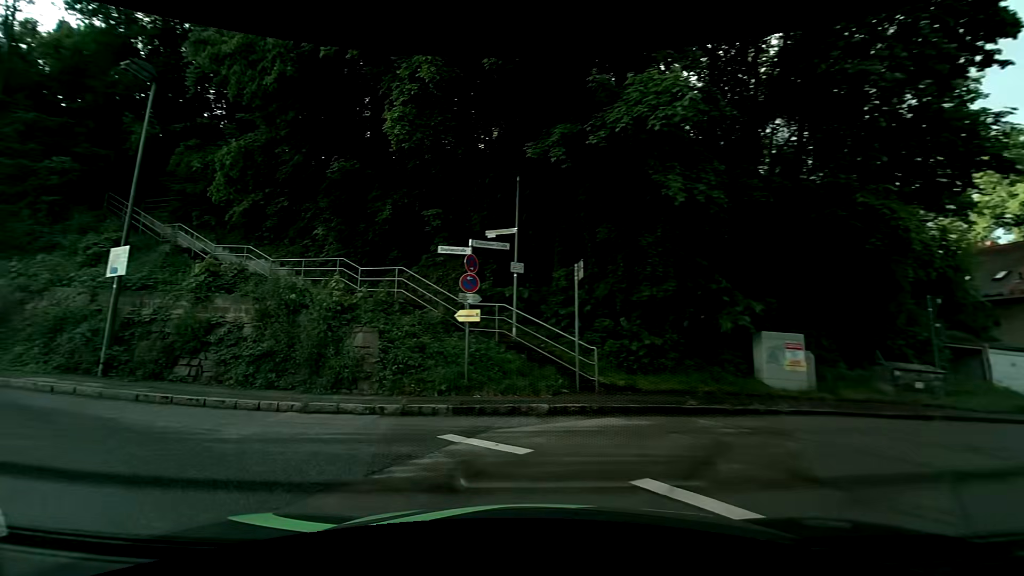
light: Day
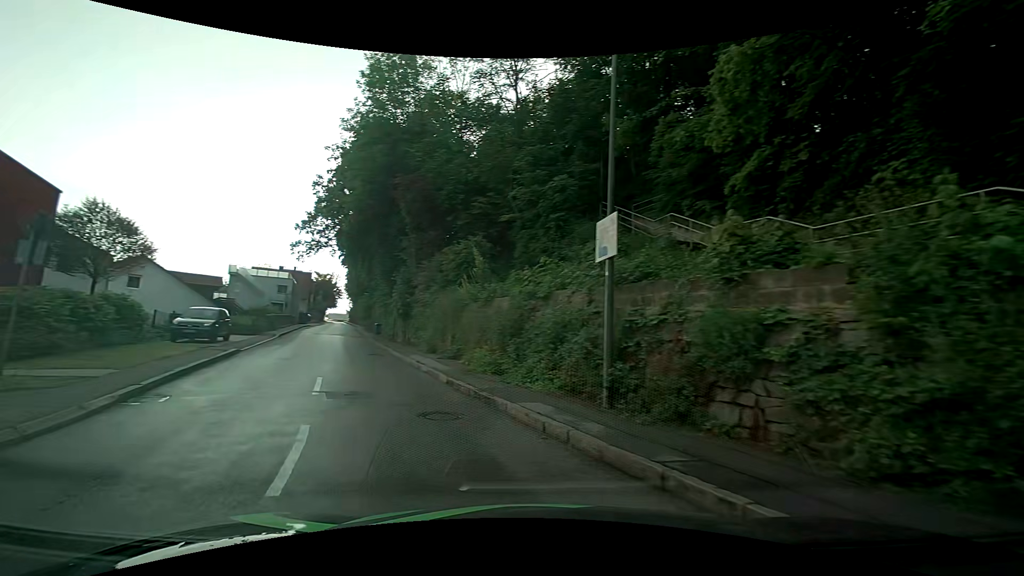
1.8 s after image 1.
(-3.0, +6.8) m; -50°
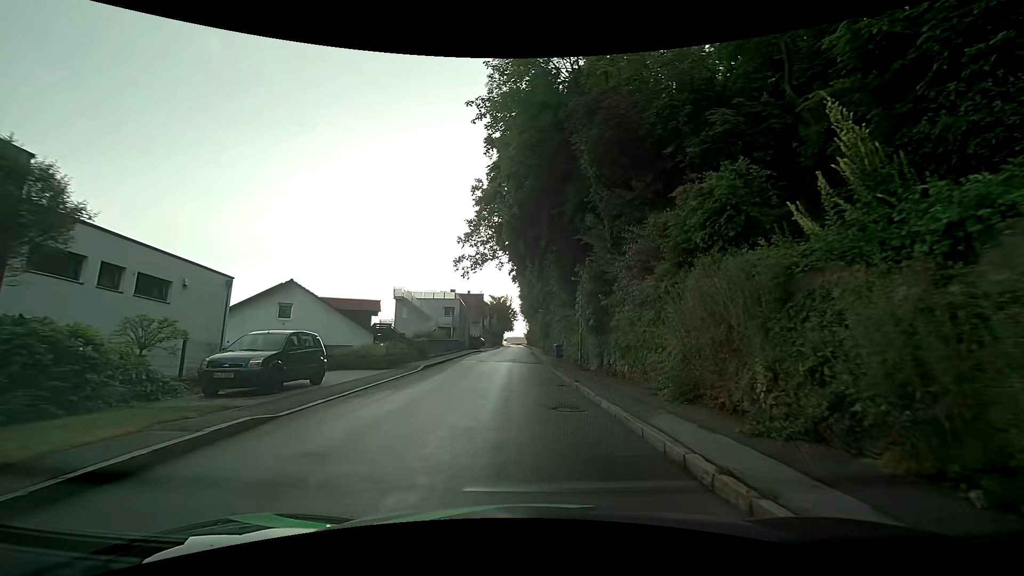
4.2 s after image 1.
(-3.2, +12.4) m; -19°
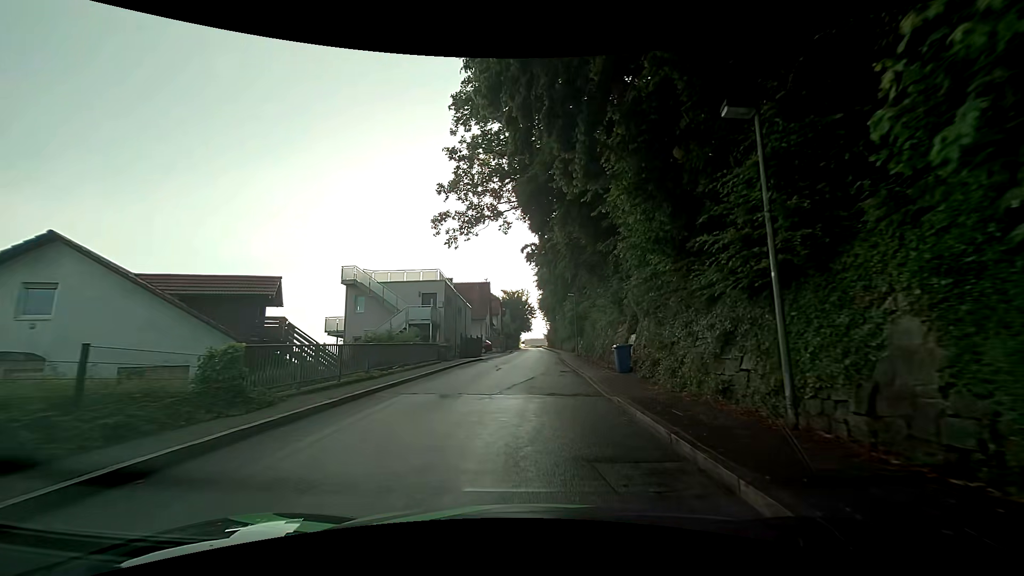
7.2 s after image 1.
(-0.8, +20.3) m; -2°
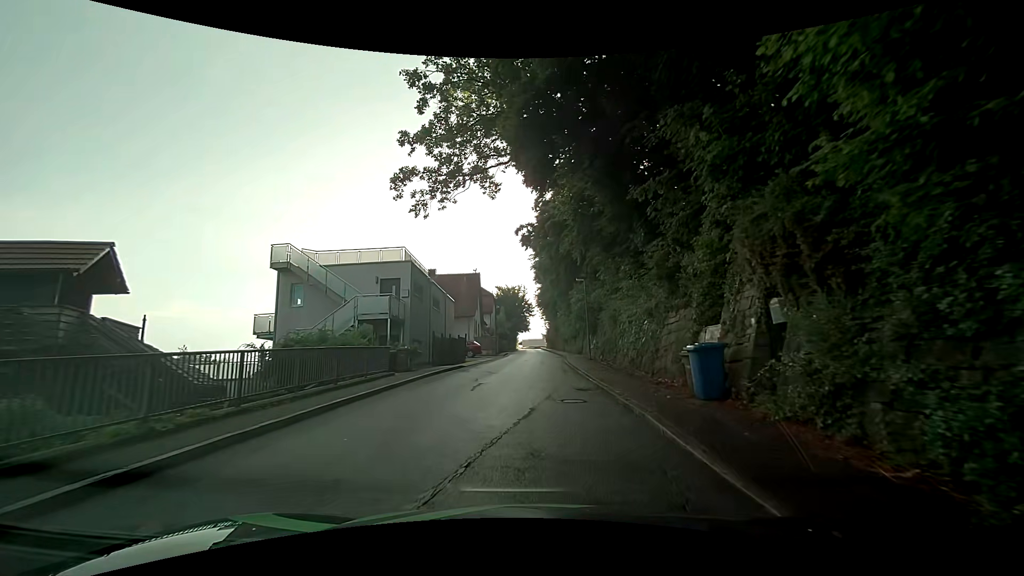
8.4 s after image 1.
(-0.1, +9.4) m; 0°
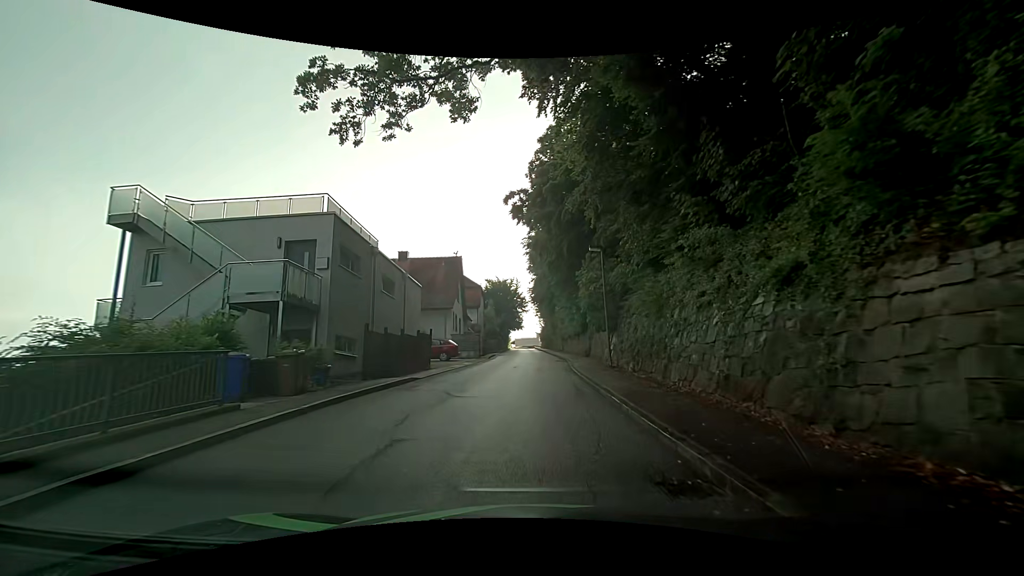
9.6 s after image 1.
(0.0, +9.8) m; +1°
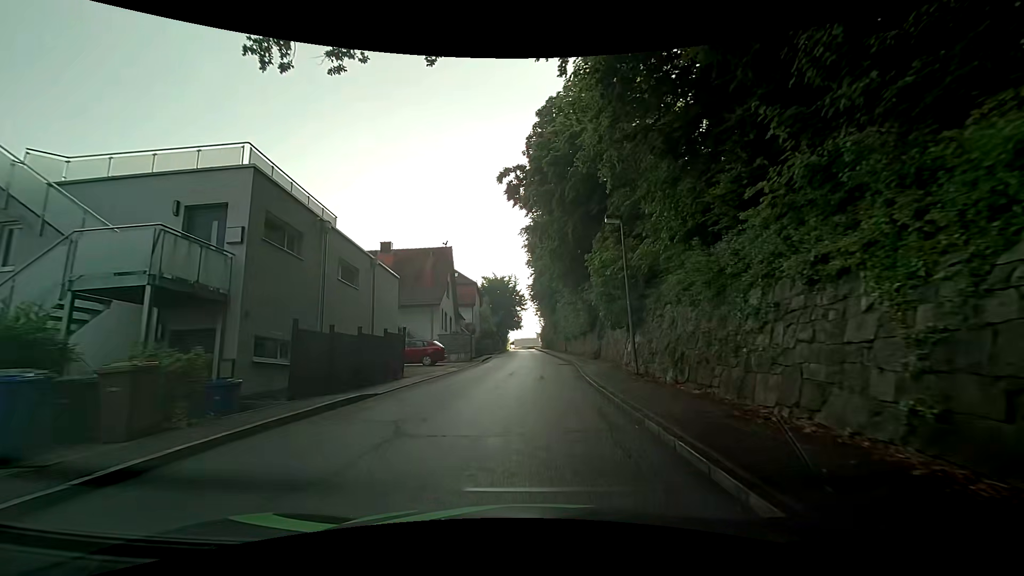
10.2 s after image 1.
(-0.1, +4.9) m; -2°
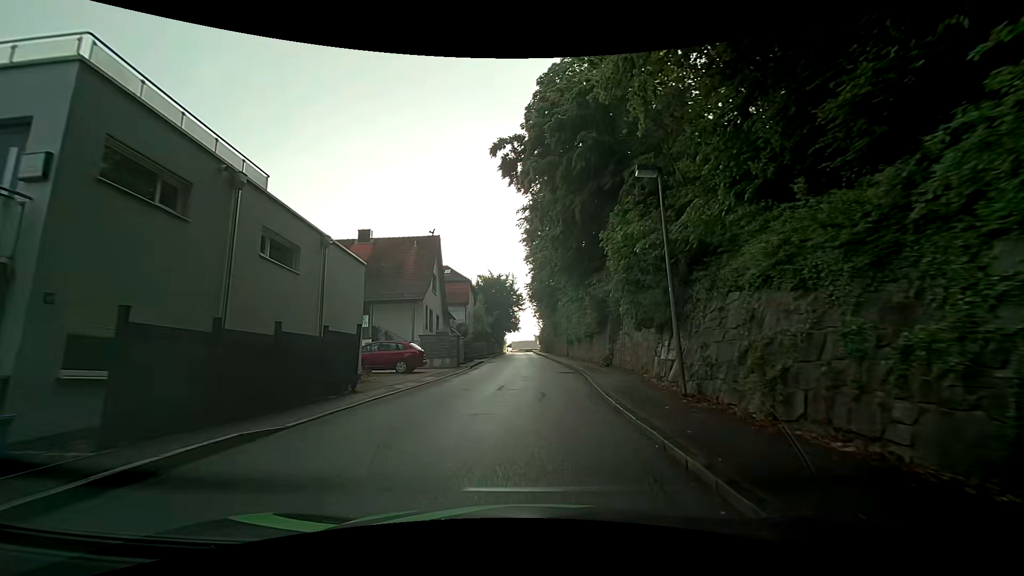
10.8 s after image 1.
(+0.1, +4.8) m; +2°
(0, +10) (0, +20) (0, +30) (0, +40) (-1, +50) (-1, +60) (-1, +70) (-2, +80) (-2, +90) (-3, +100) m
